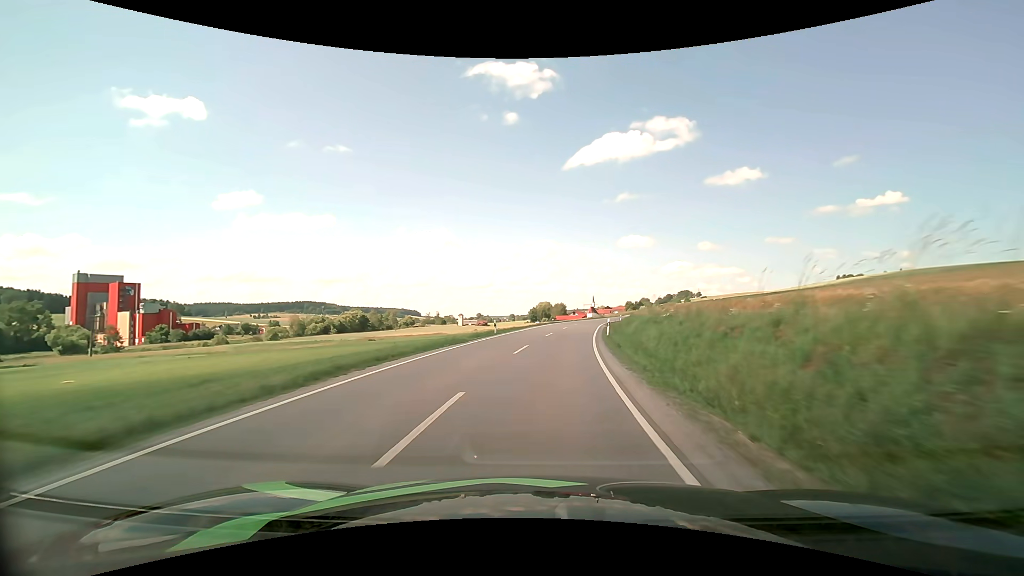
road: secondary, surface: asphalt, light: Day
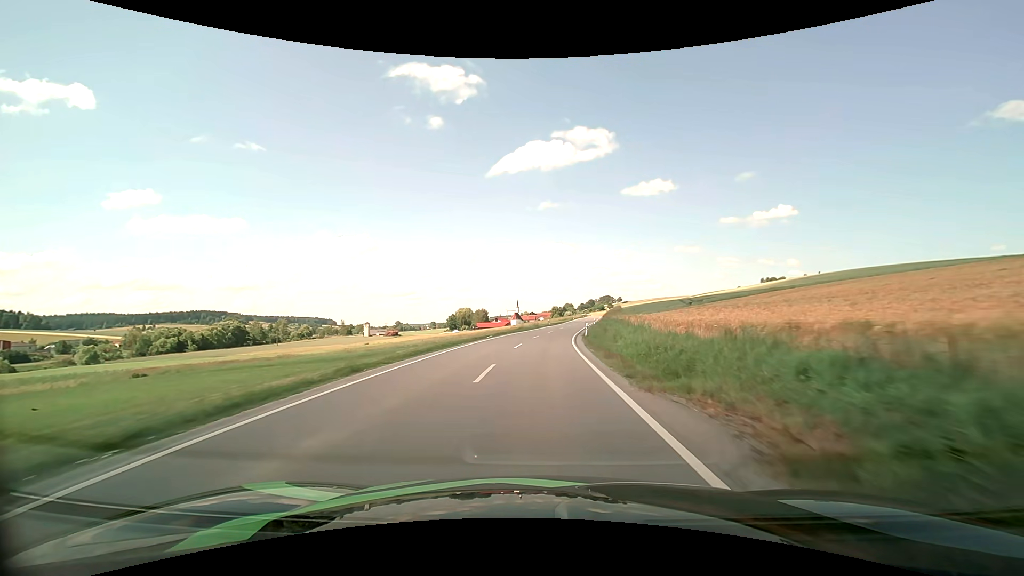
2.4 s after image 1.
(+3.3, +42.1) m; +9°
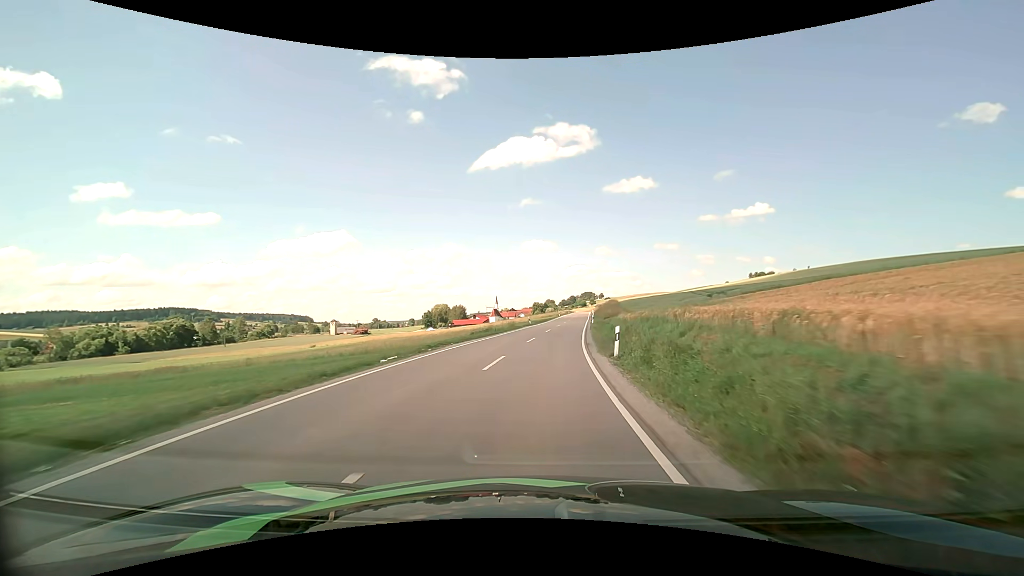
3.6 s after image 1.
(+0.5, +22.0) m; +2°
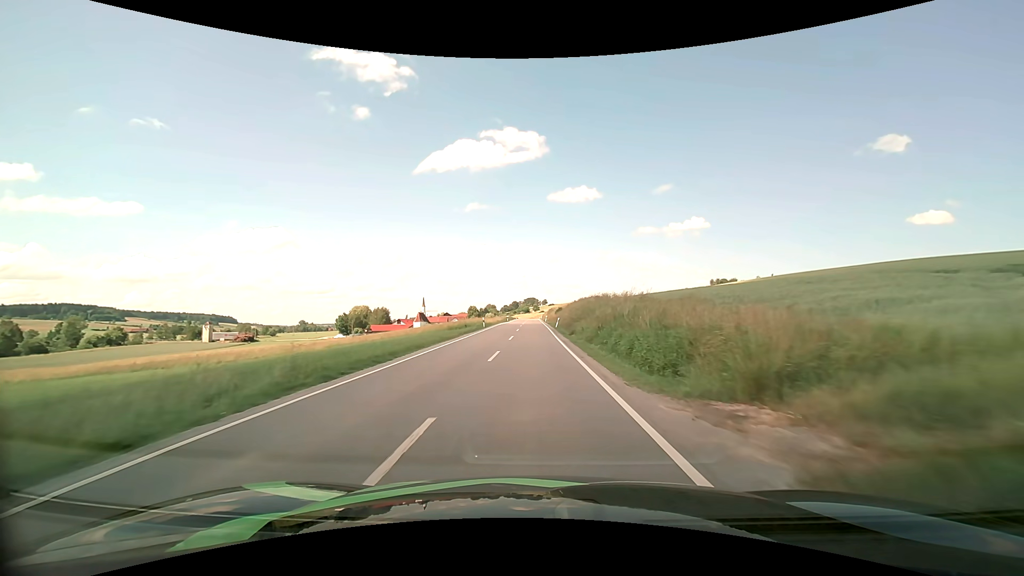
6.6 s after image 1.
(+3.9, +57.6) m; +7°
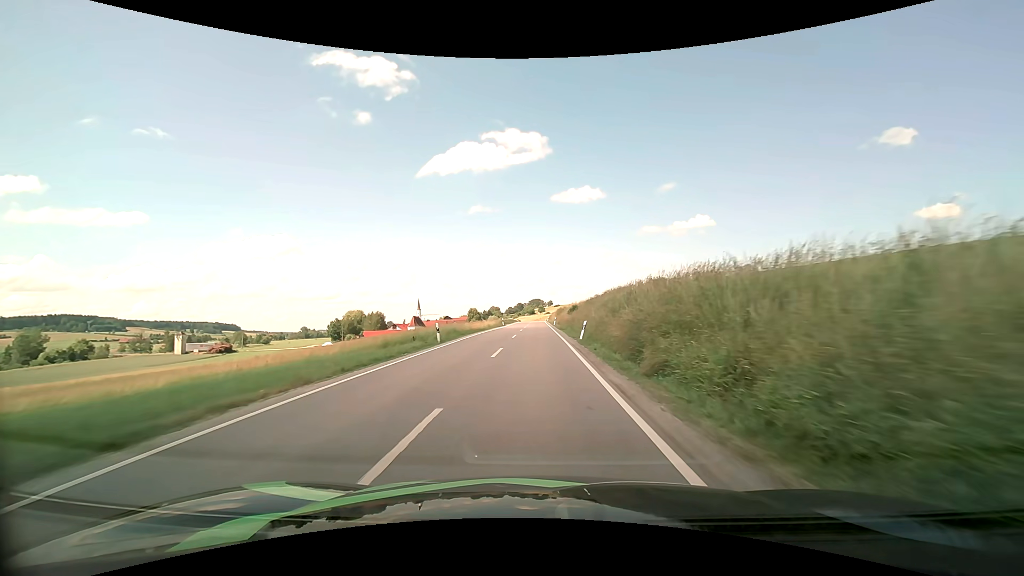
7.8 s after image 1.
(0.0, +23.7) m; 0°
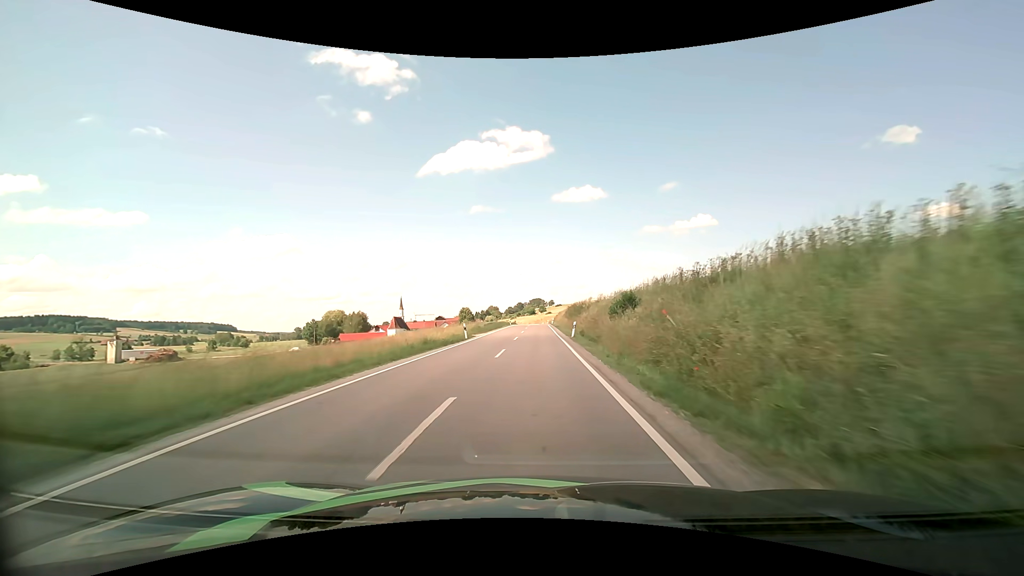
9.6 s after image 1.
(-0.1, +35.2) m; 0°
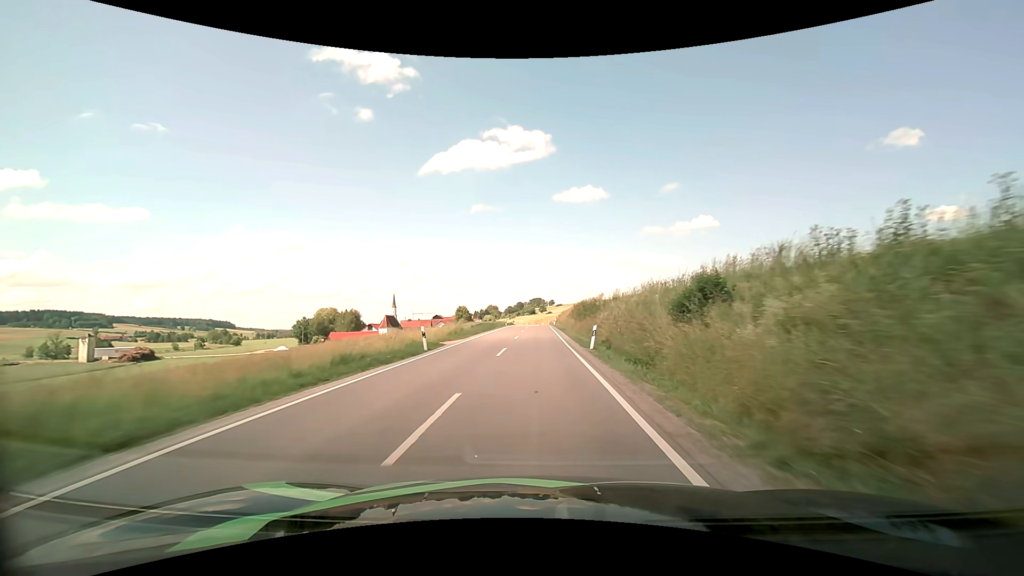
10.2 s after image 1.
(0.0, +11.6) m; 0°
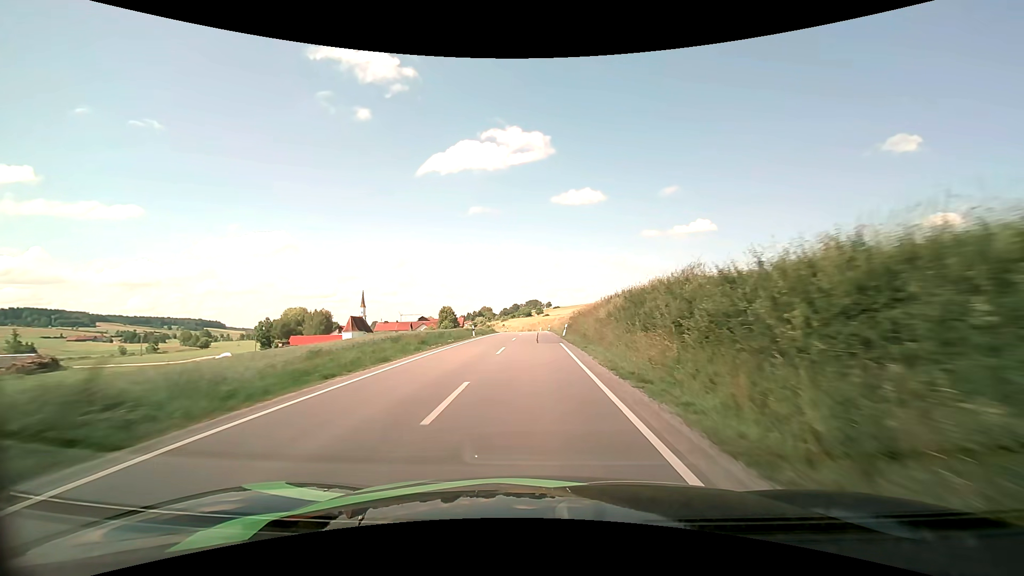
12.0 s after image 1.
(+0.1, +34.5) m; 0°
(0, +10) (0, +20) (0, +30) (0, +40) (0, +50) (0, +60) (0, +70) (0, +80) (-1, +90) (-1, +100) m
